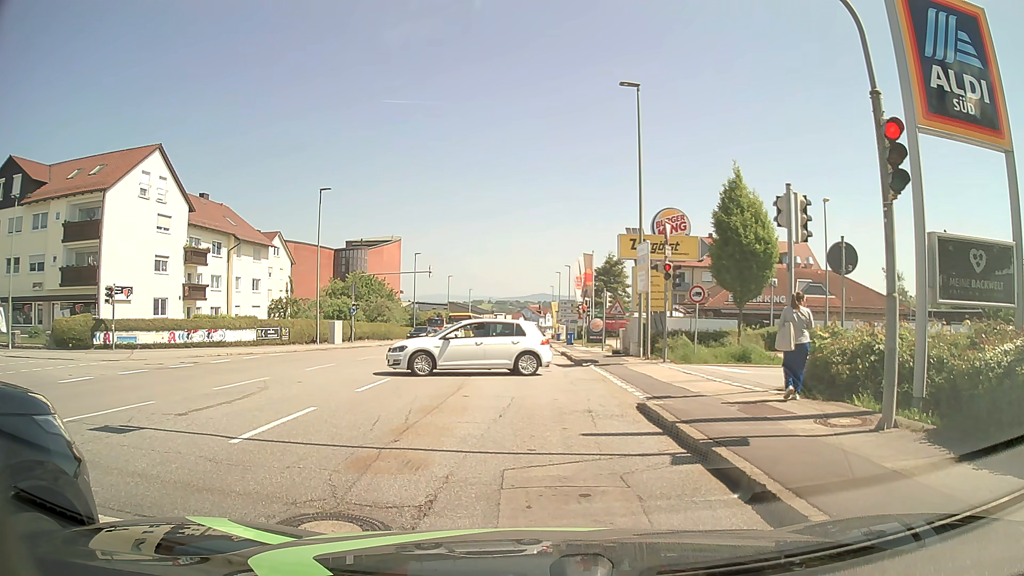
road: tertiary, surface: asphalt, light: Day
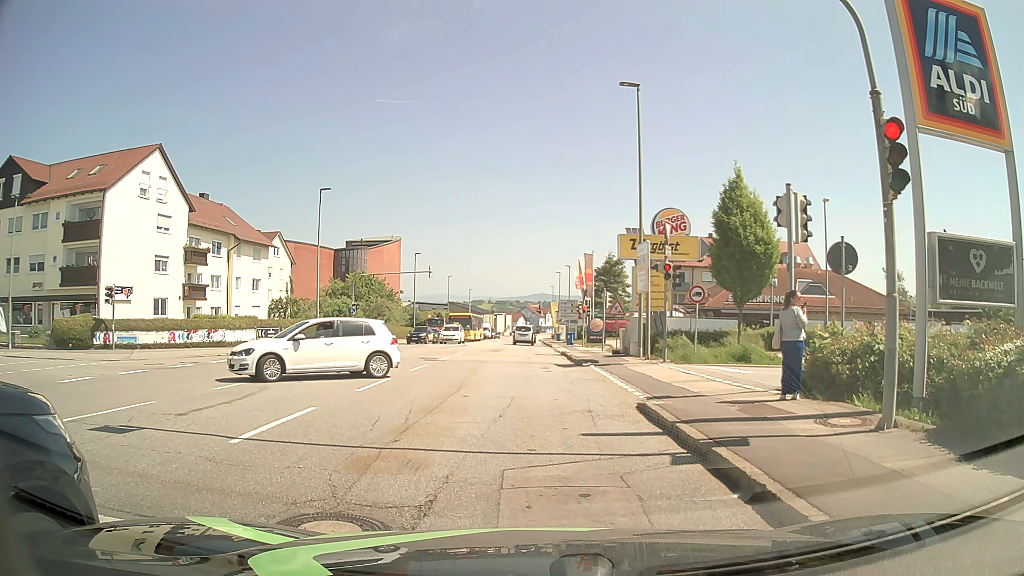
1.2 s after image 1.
(0.0, 0.0) m; 0°
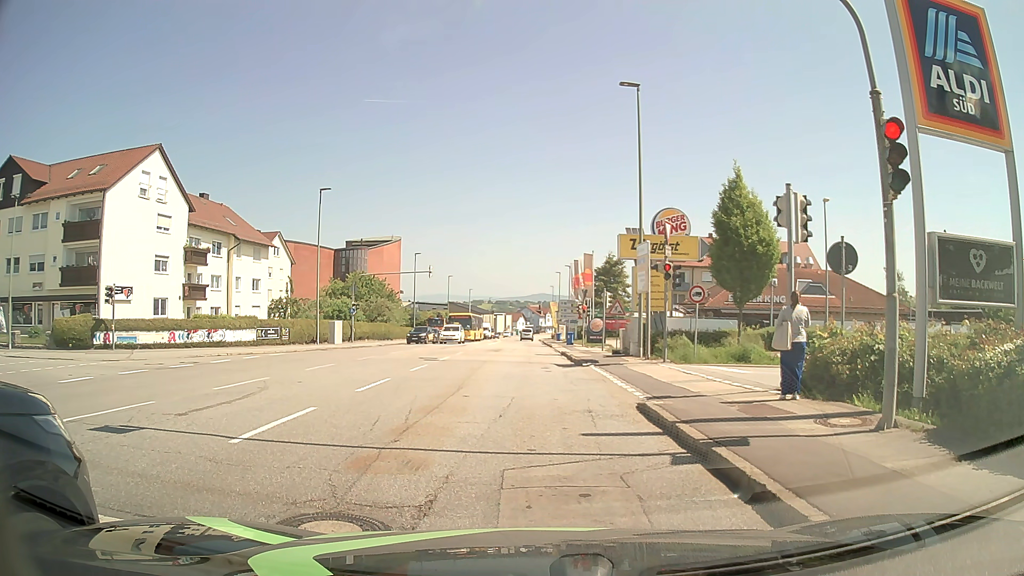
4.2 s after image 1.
(0.0, 0.0) m; 0°
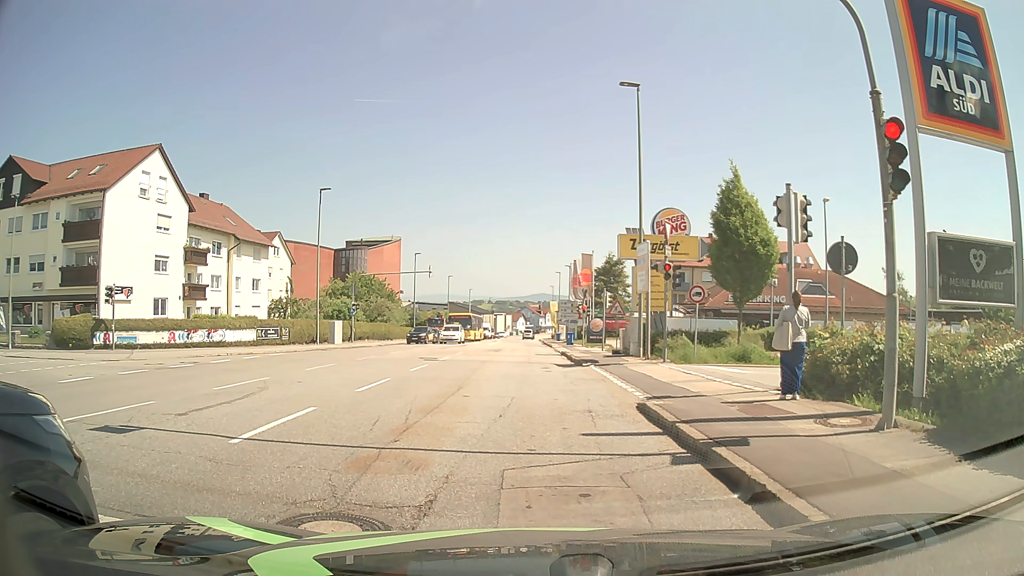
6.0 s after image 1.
(0.0, 0.0) m; 0°
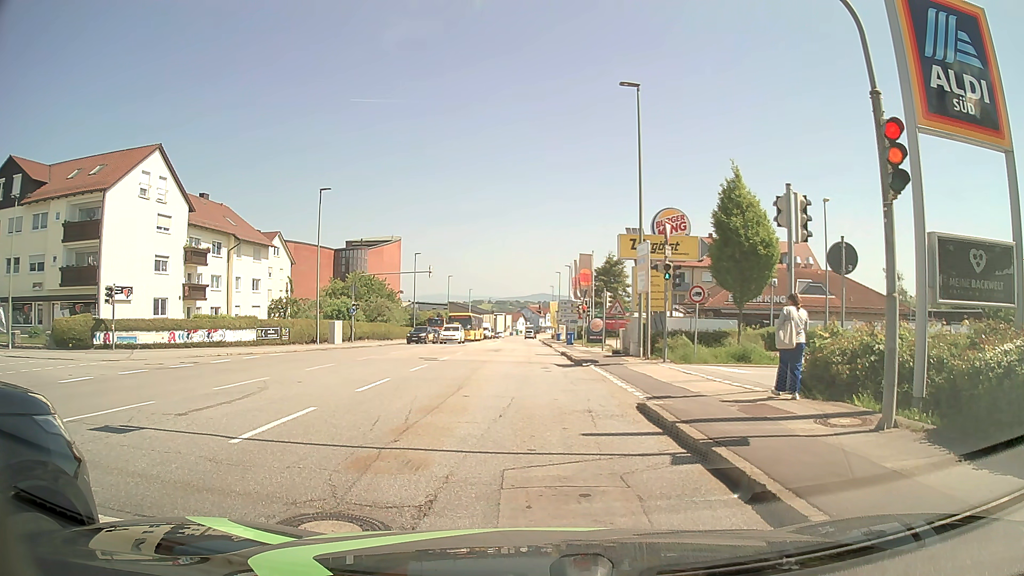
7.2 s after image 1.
(0.0, 0.0) m; 0°
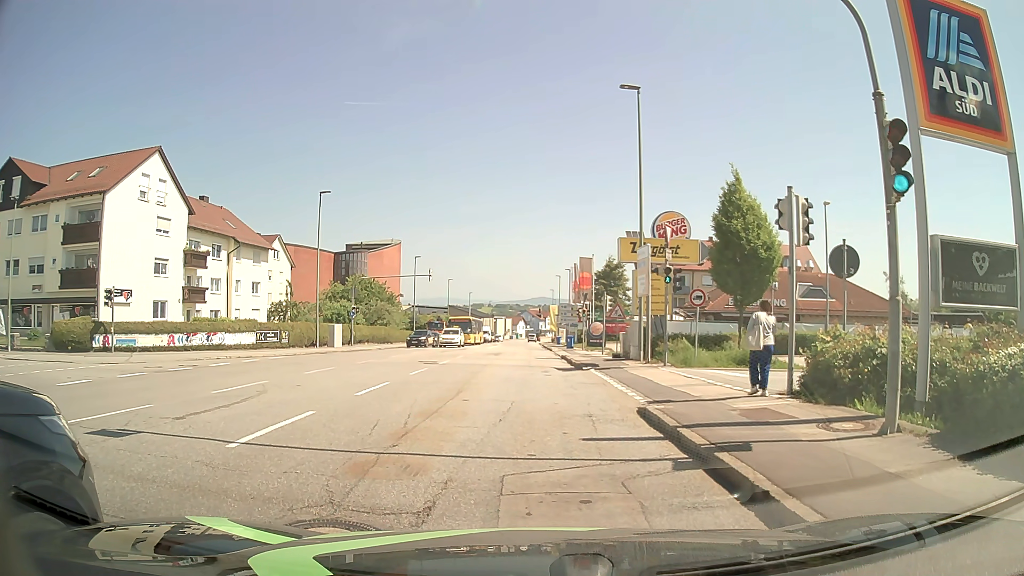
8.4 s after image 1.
(0.0, +0.1) m; 0°
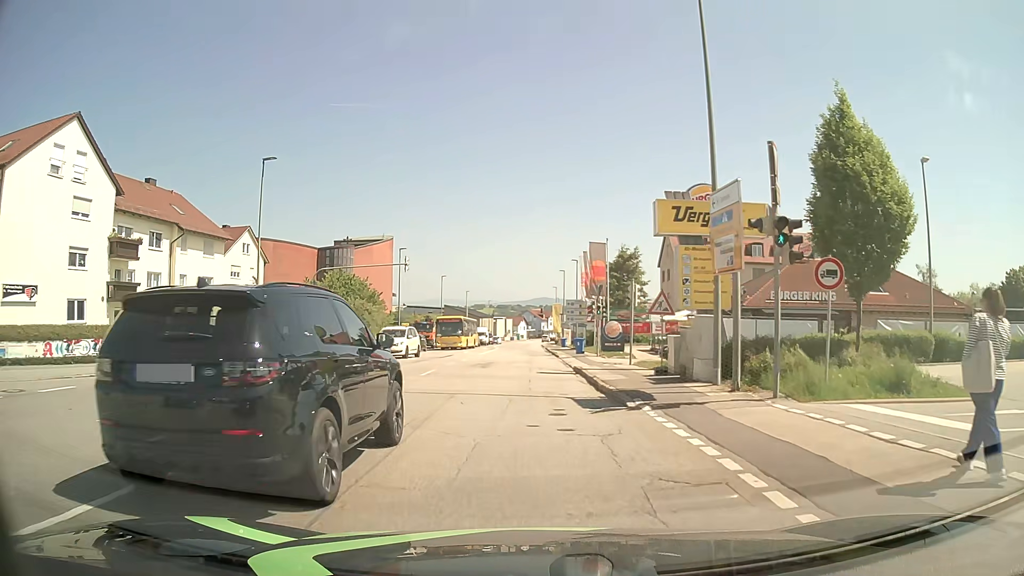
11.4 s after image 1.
(-0.3, +10.6) m; -2°
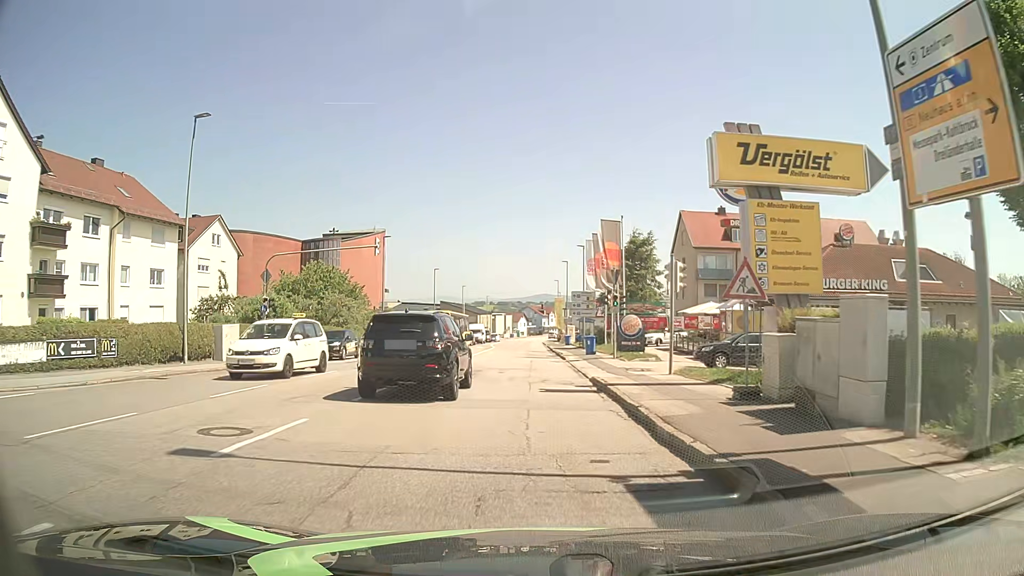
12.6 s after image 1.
(0.0, +8.1) m; 0°
(0, +10) (0, +20) (0, +30) (0, +40) (0, +50) (0, +60) (0, +70) (0, +80) (0, +90) (0, +100) m
